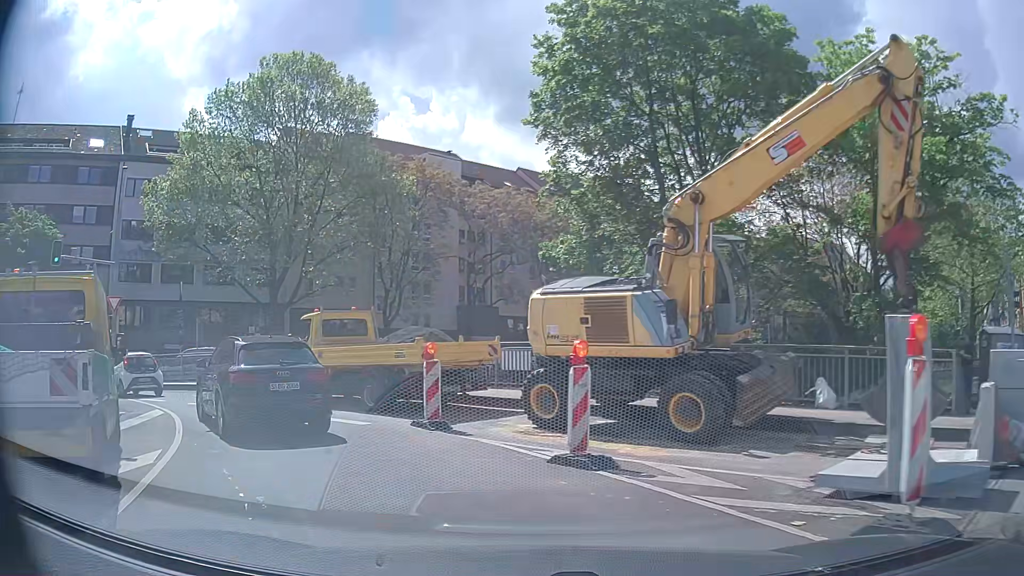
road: primary_link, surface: asphalt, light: Day
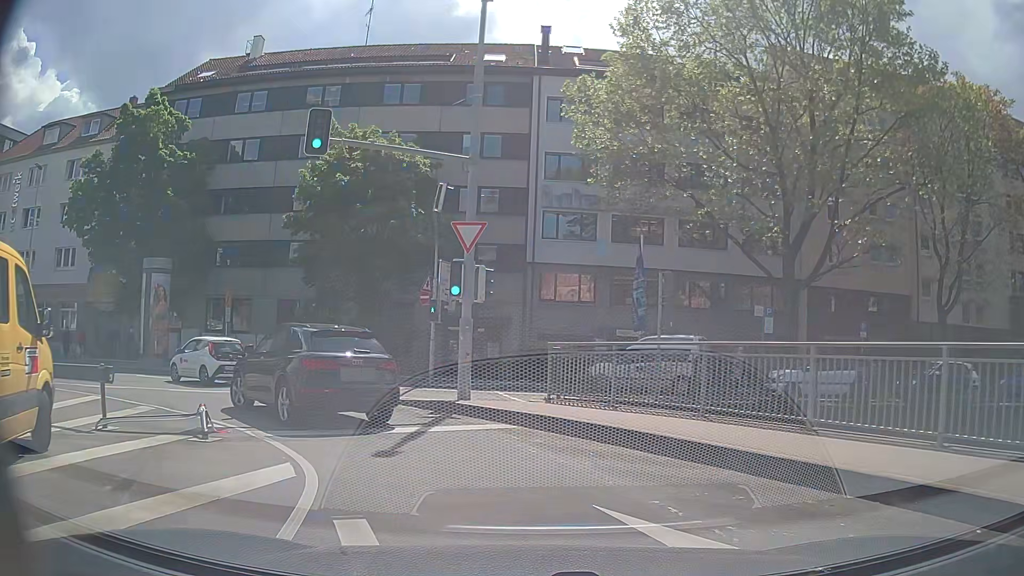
(-6.4, +15.4) m; -41°
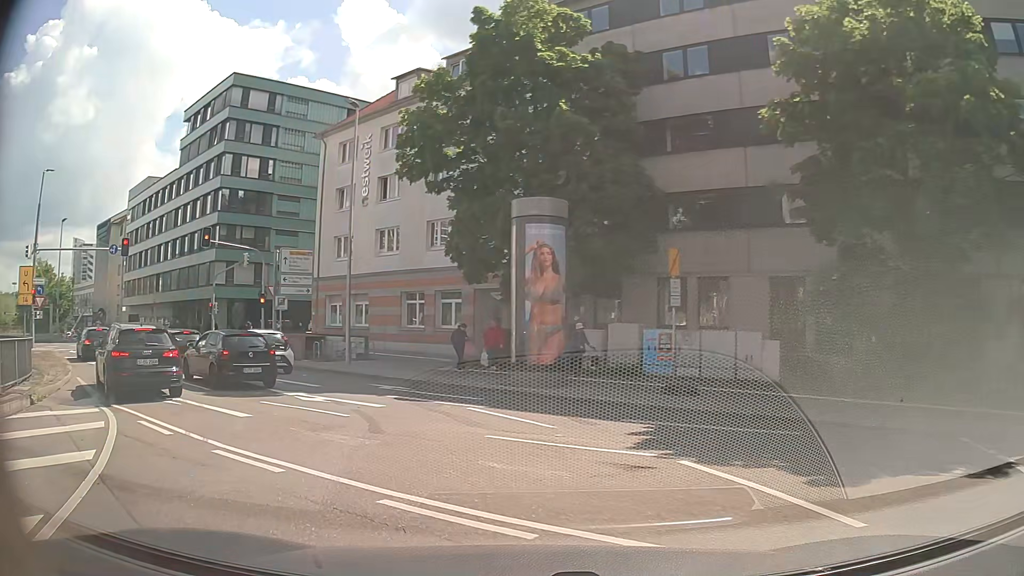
(-3.8, +13.2) m; -41°
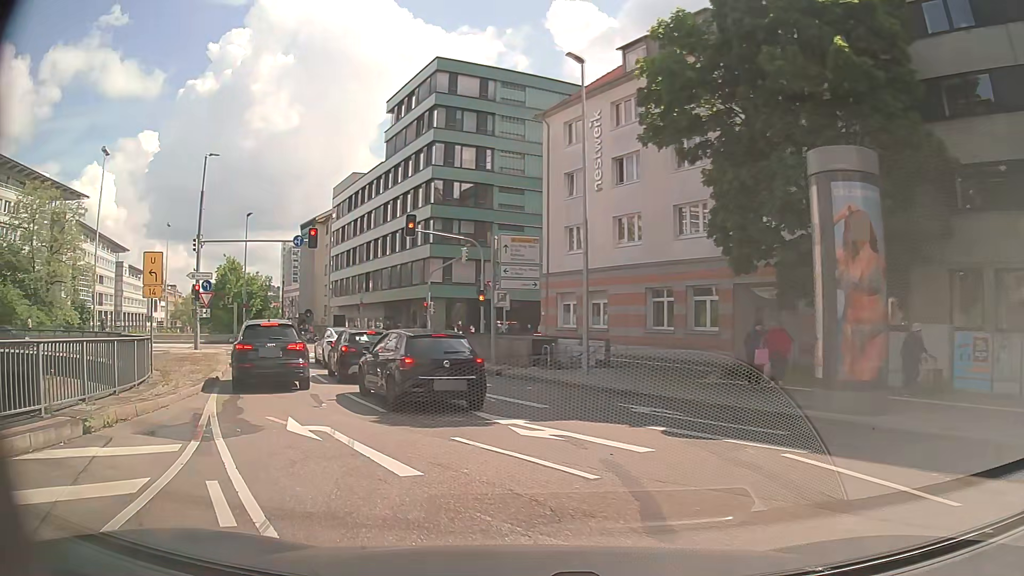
(-0.9, +4.9) m; -18°
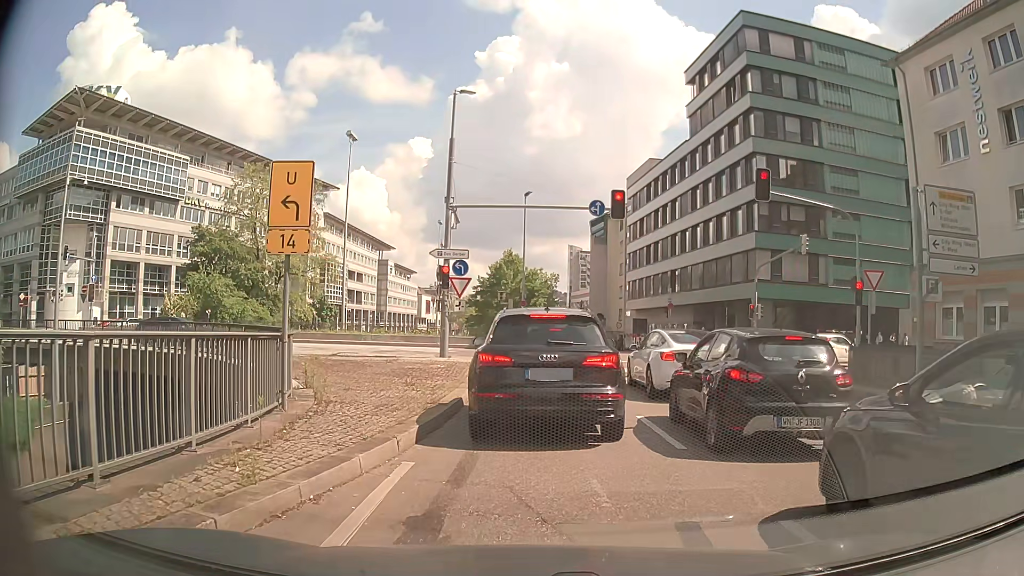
(-3.3, +9.3) m; -28°
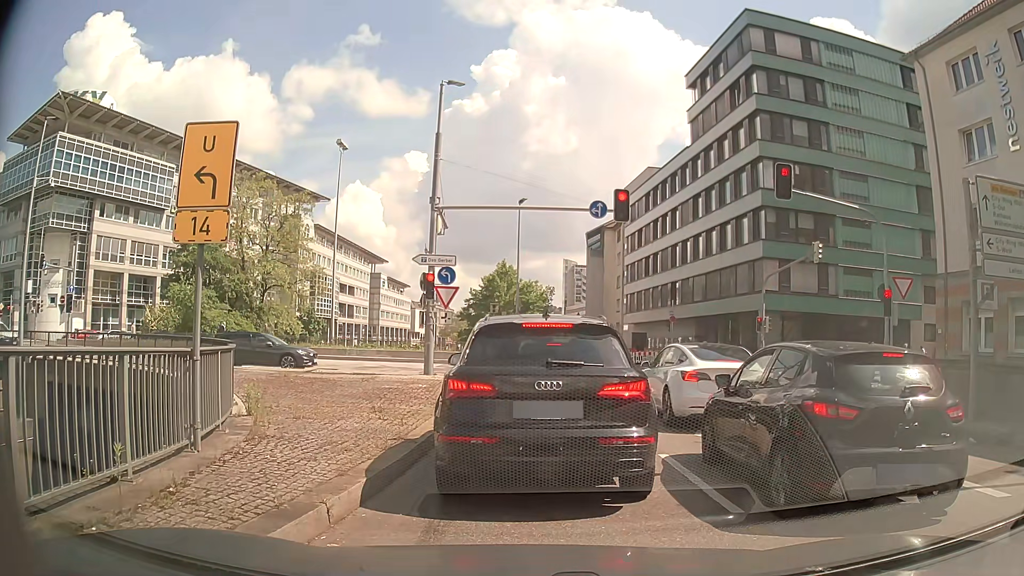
(0.0, +2.2) m; +1°
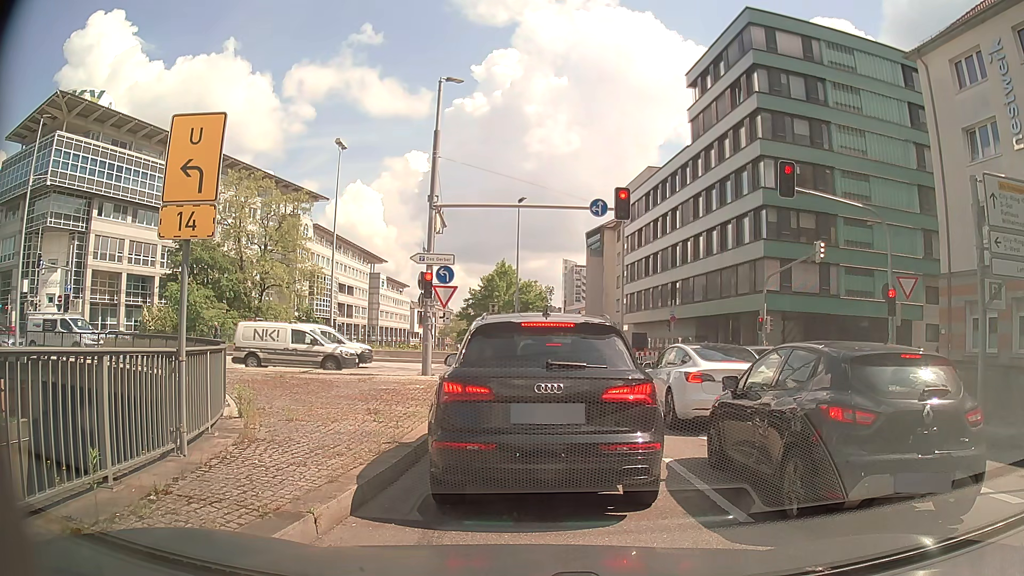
(0.0, +0.4) m; 0°
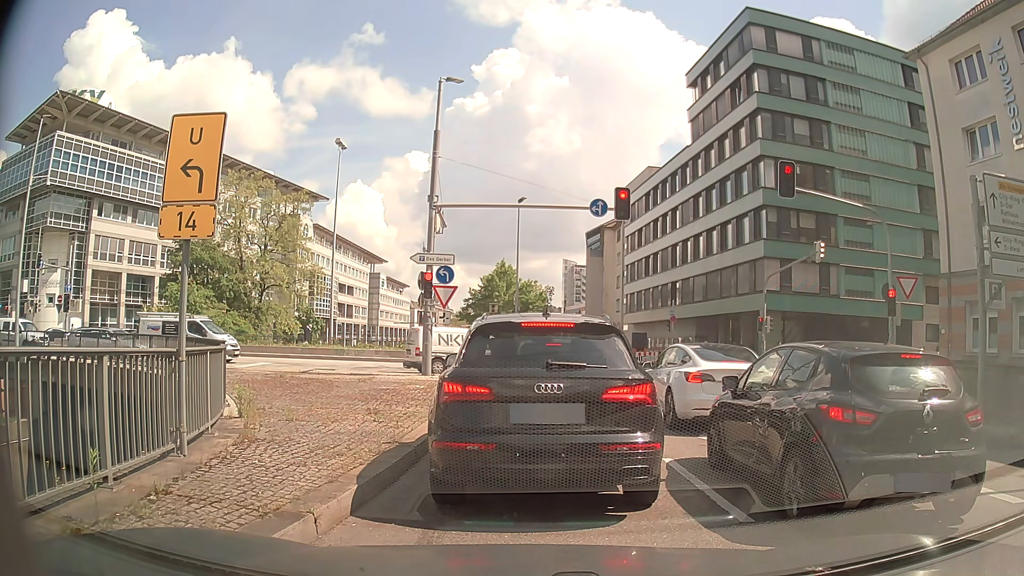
(0.0, 0.0) m; 0°
